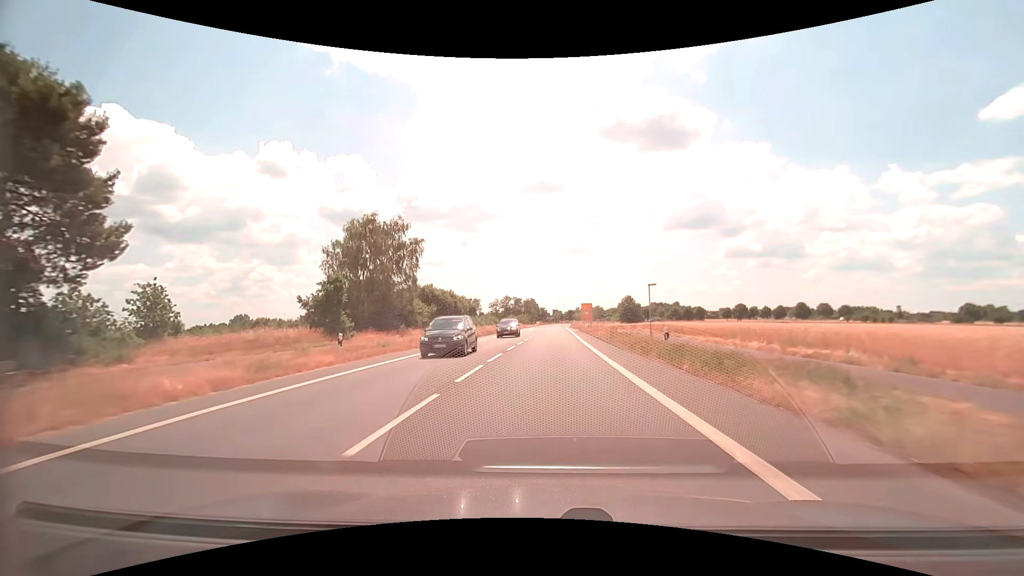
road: primary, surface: asphalt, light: Day
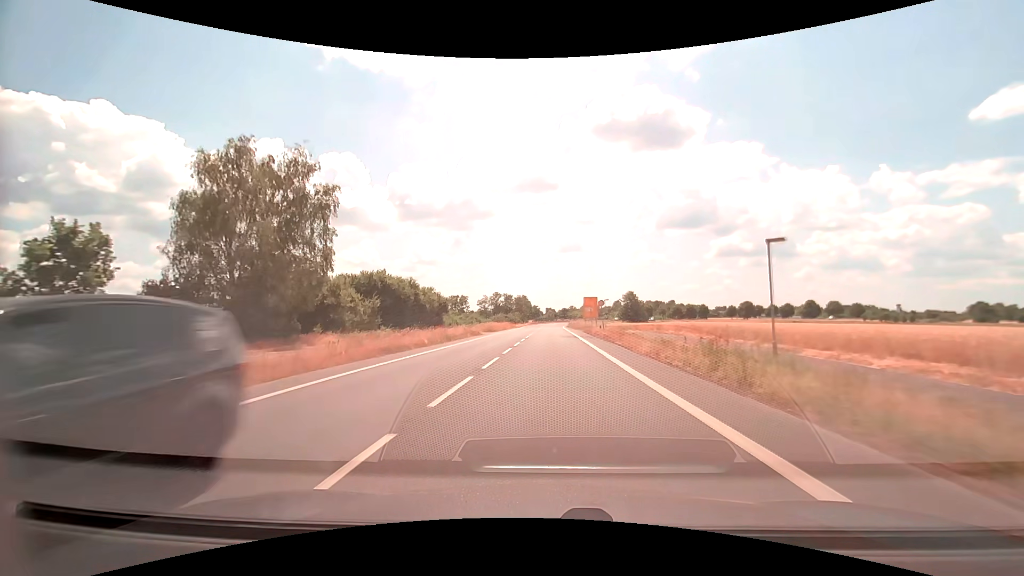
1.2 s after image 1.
(+0.2, +21.2) m; +1°
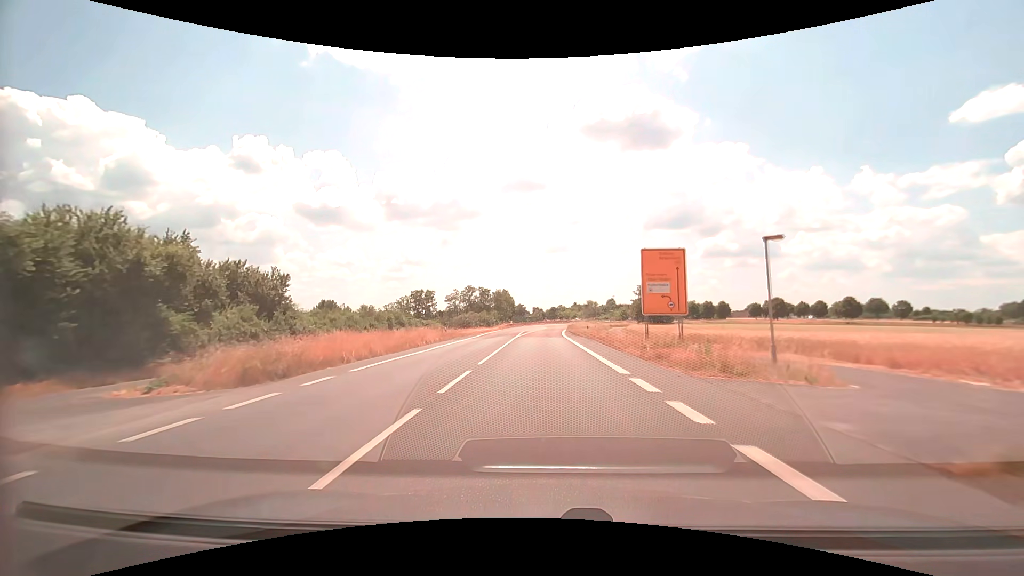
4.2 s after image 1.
(+0.7, +52.4) m; +1°
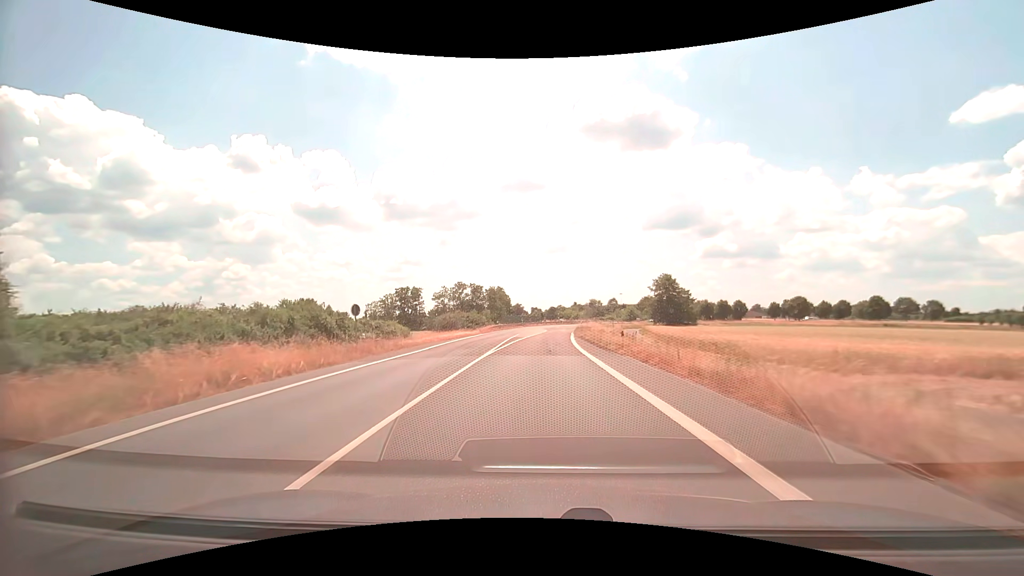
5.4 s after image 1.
(0.0, +20.6) m; 0°
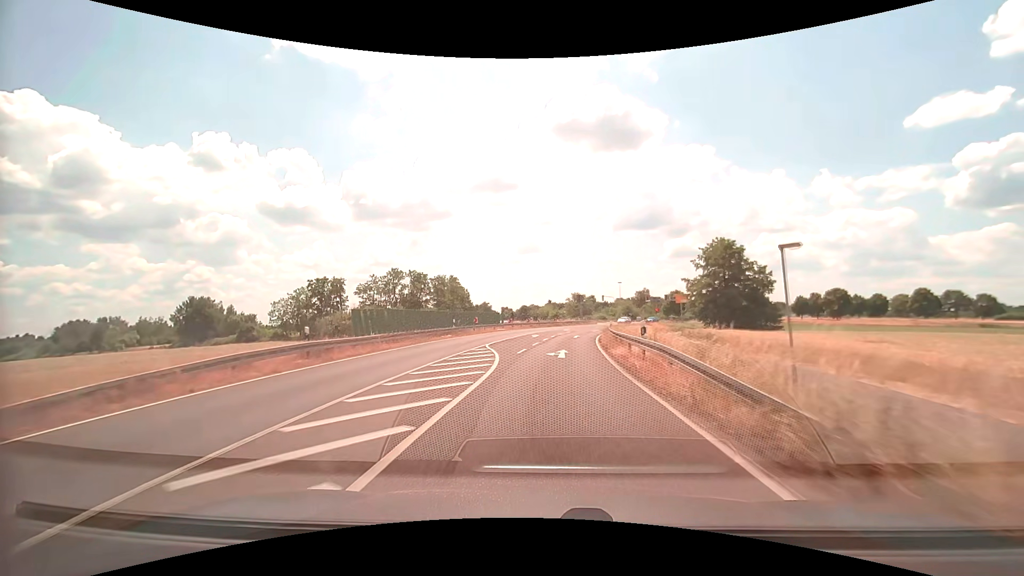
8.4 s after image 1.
(+0.9, +50.2) m; +3°
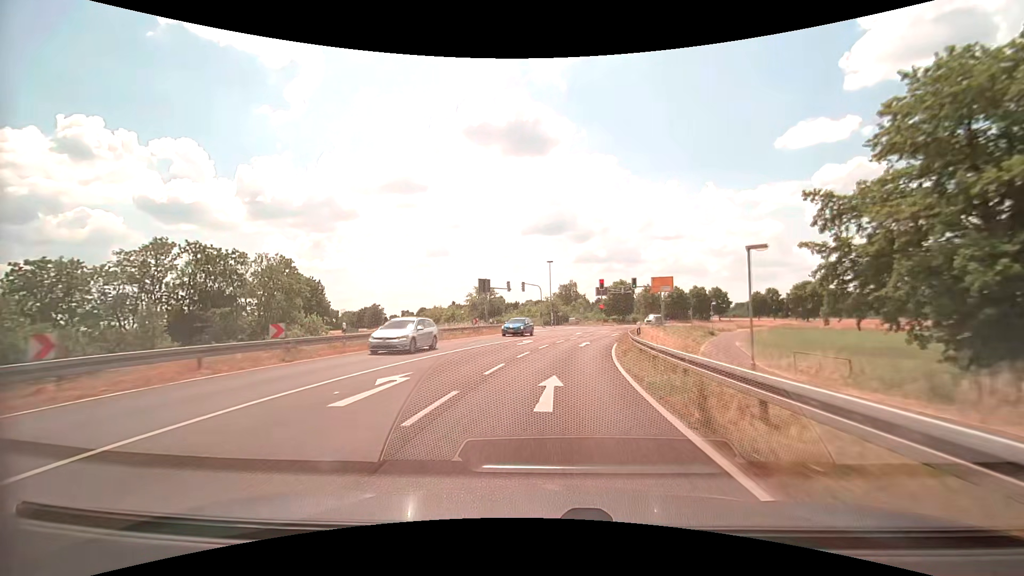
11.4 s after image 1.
(+3.8, +49.7) m; +10°
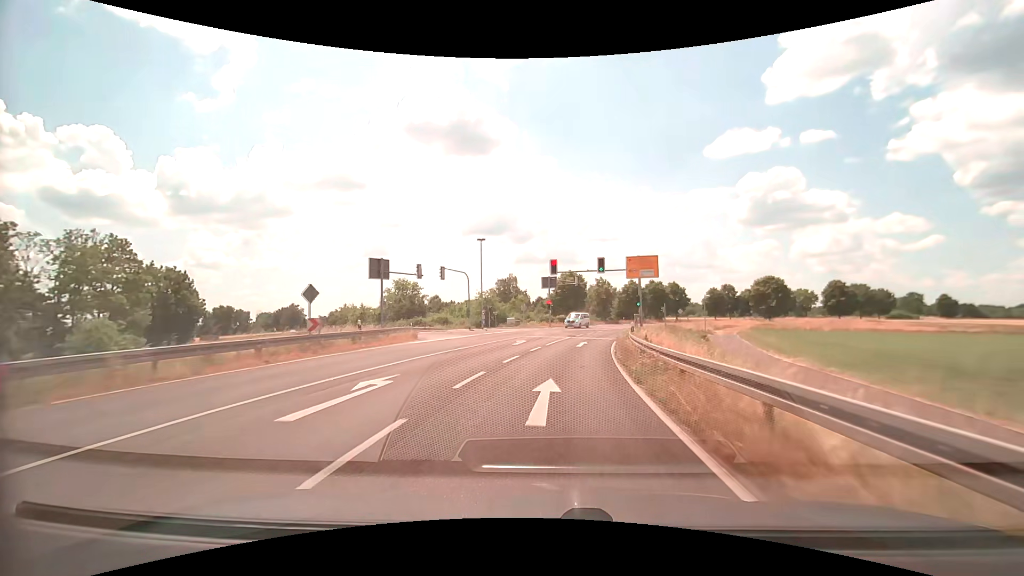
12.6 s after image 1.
(+1.0, +20.6) m; +6°
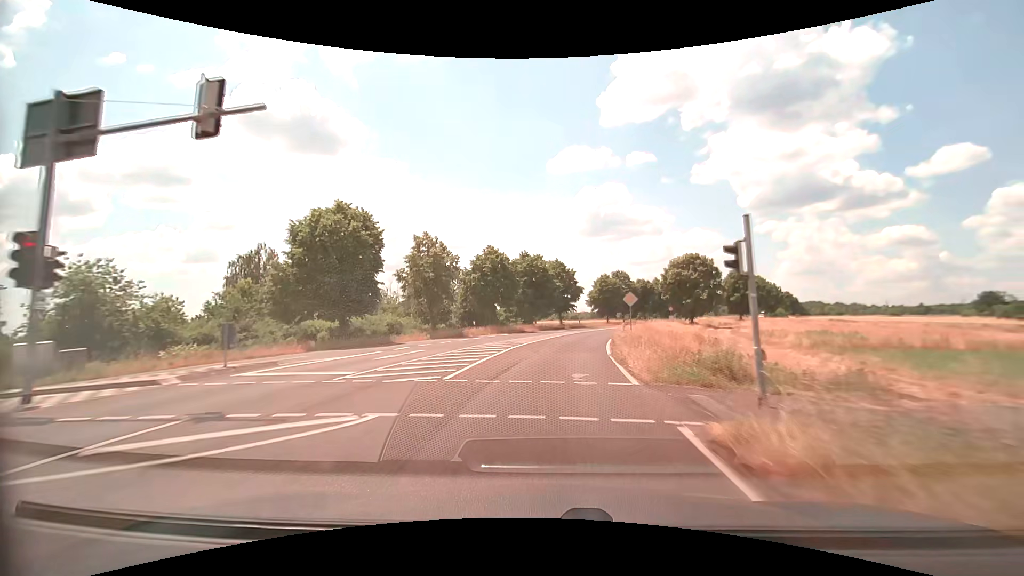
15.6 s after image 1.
(+7.9, +52.2) m; +17°
(0, +10) (+1, +20) (+2, +30) (+4, +40) (+7, +49) (+10, +59) (+13, +68) (+17, +78) (+21, +87) (+26, +95) m
